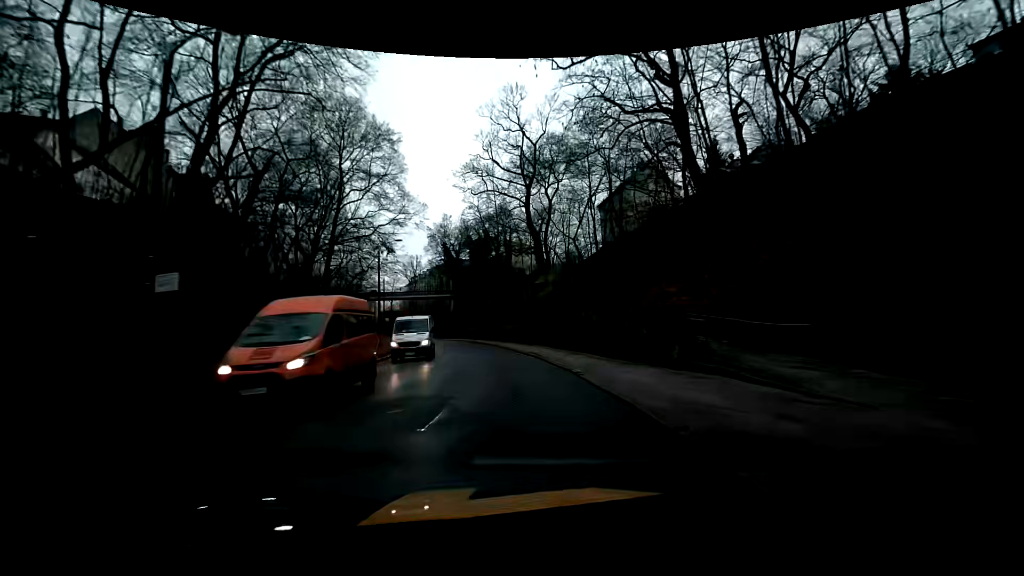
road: primary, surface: asphalt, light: Day
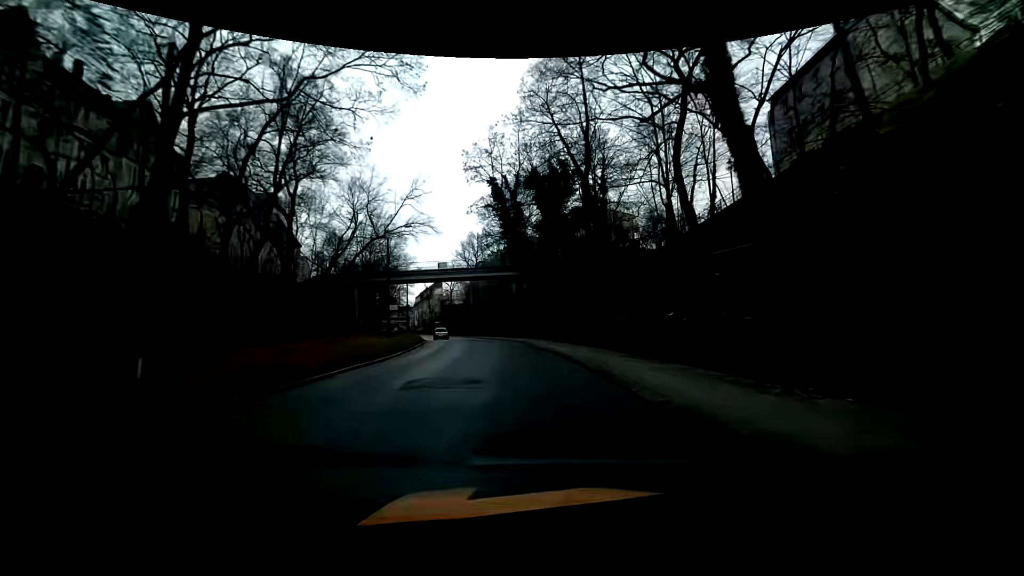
(-2.3, +32.0) m; -8°
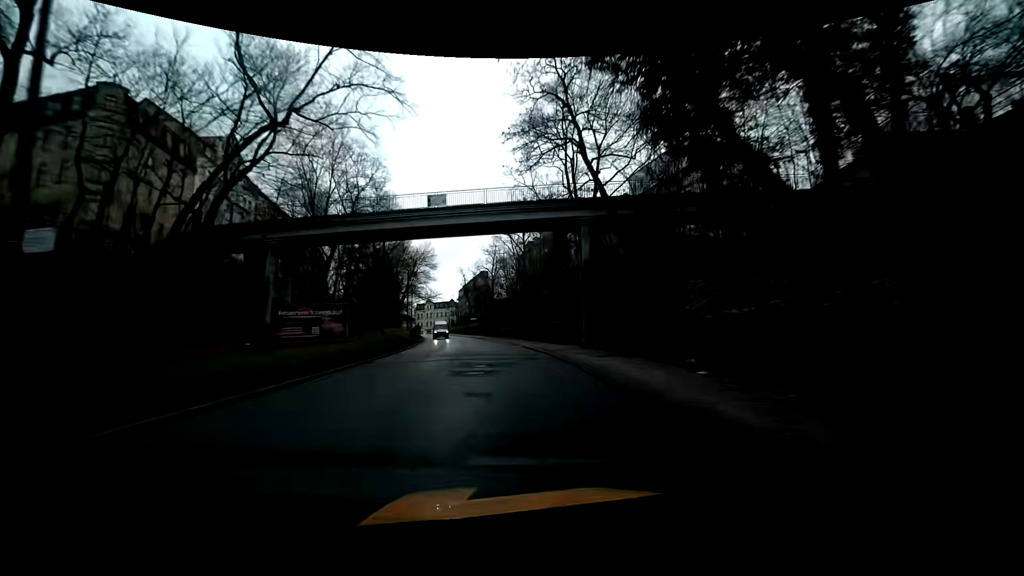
(-2.0, +33.6) m; -6°
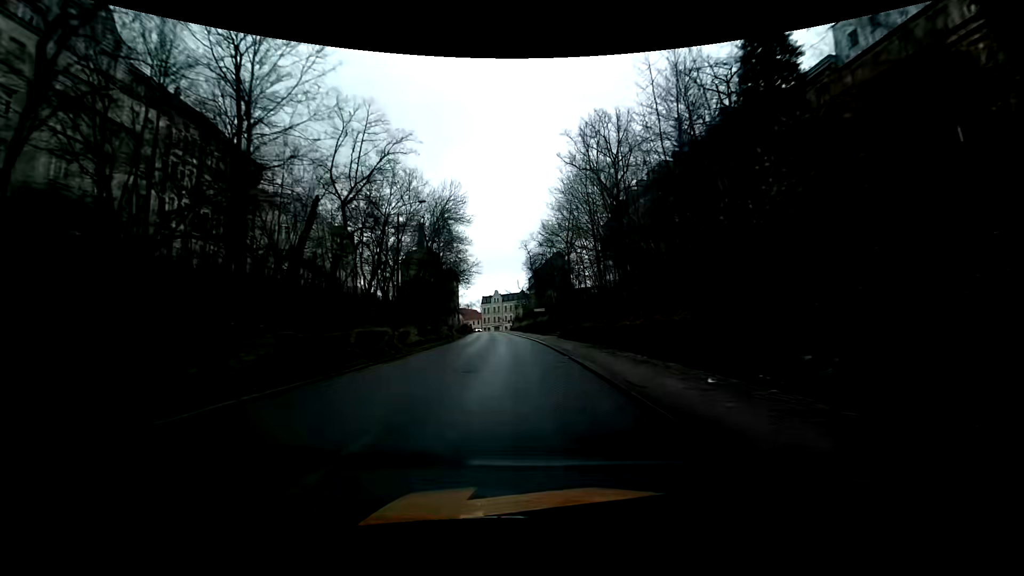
(-2.6, +34.9) m; -10°
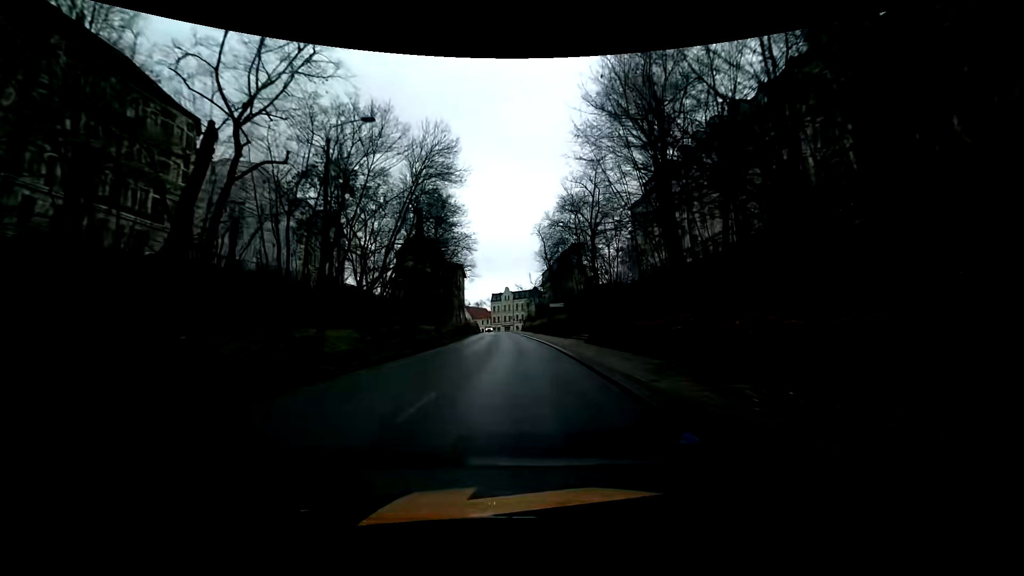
(0.0, +14.4) m; 0°
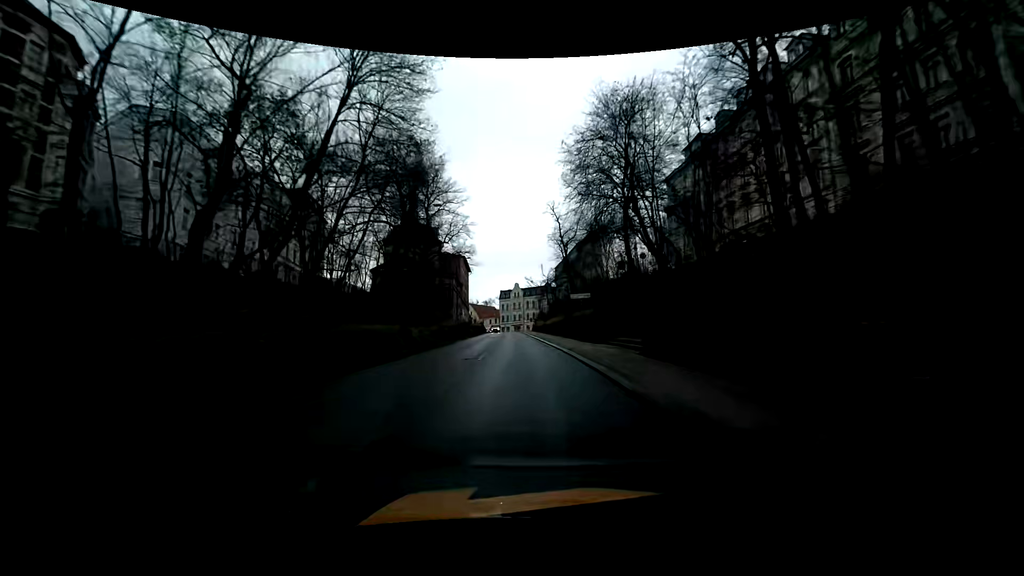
(-0.2, +14.6) m; -2°
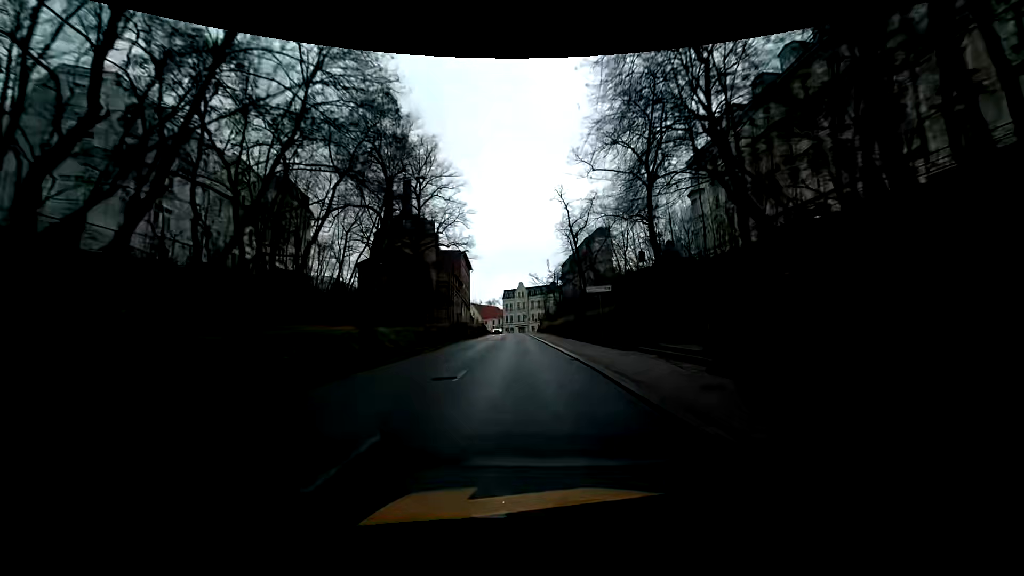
(0.0, +7.3) m; -1°
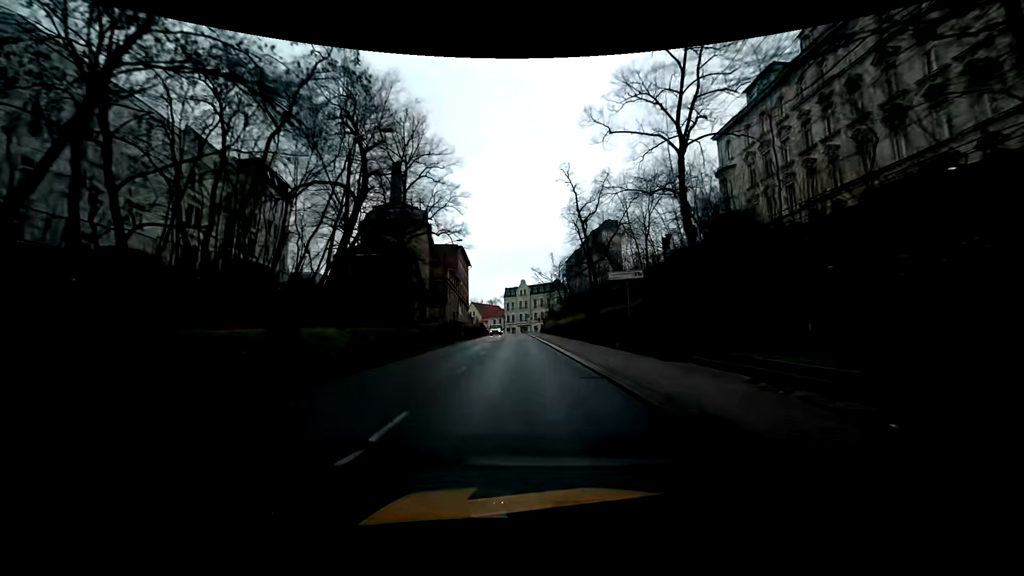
(0.0, +7.4) m; +1°
(0, +10) (0, +20) (-1, +30) (-1, +40) (-2, +50) (-2, +60) (-3, +70) (-3, +80) (-4, +90) (-4, +100) m
